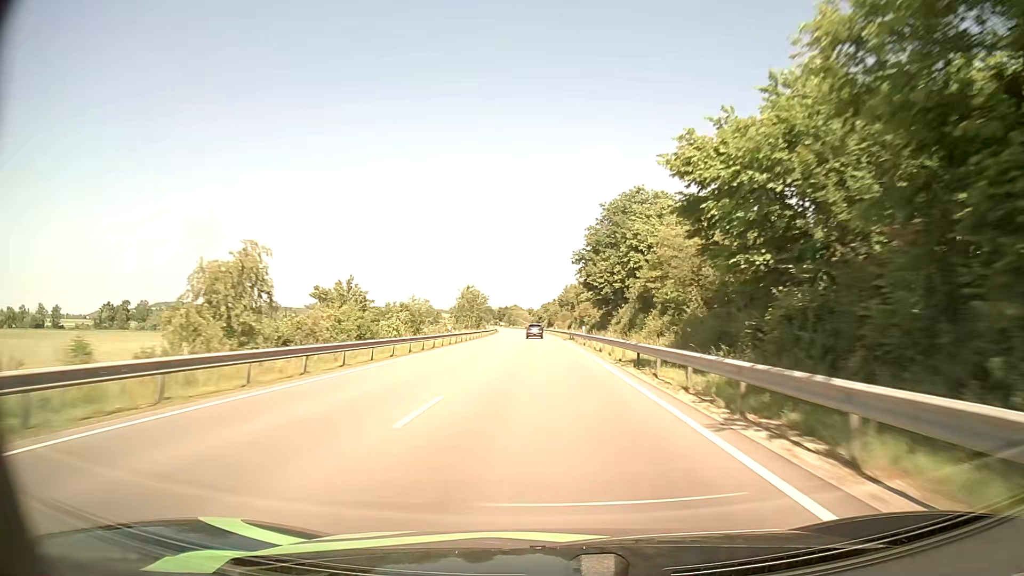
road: primary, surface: asphalt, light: Day
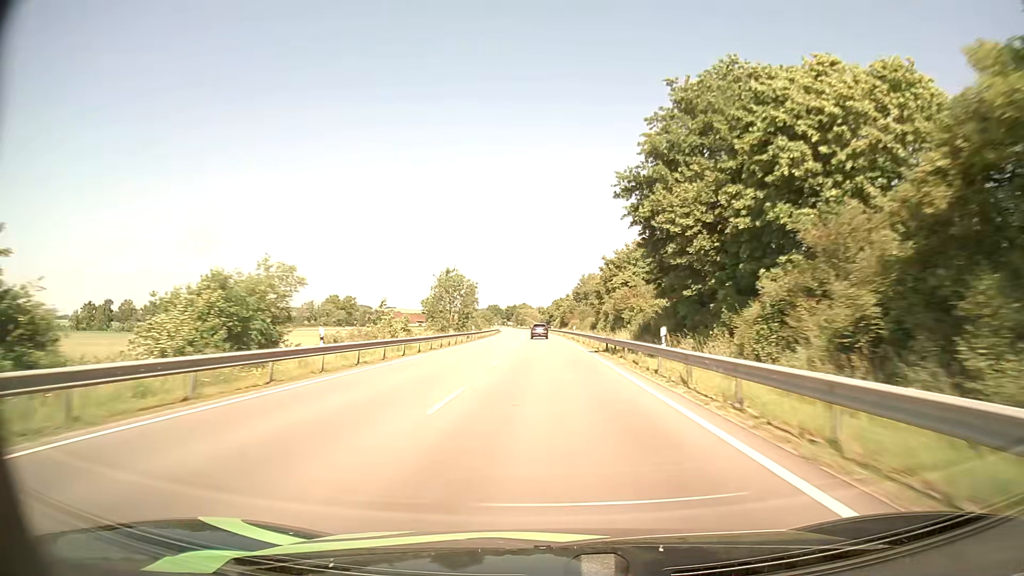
(-0.3, +31.4) m; -1°
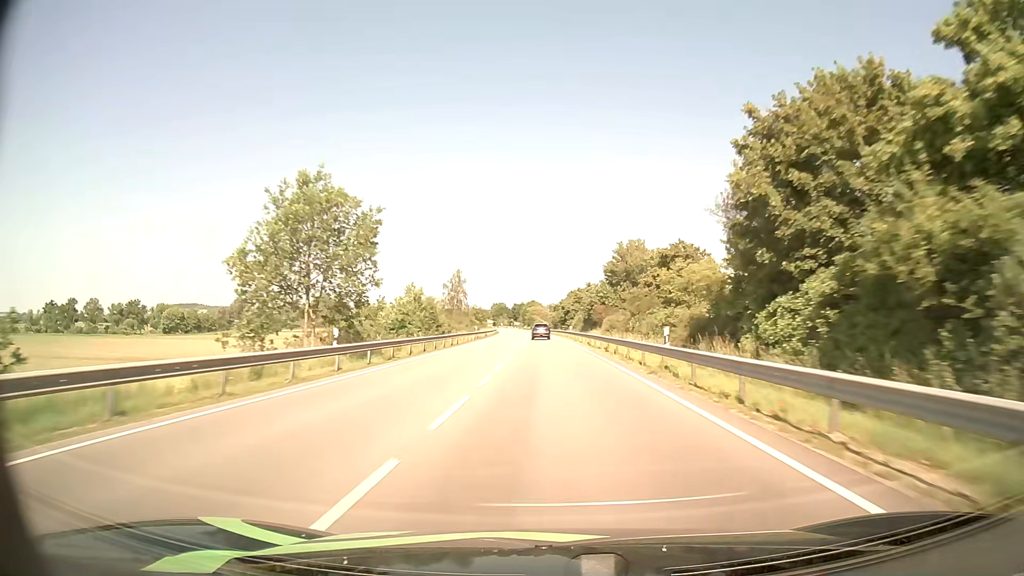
(-0.6, +47.6) m; -1°
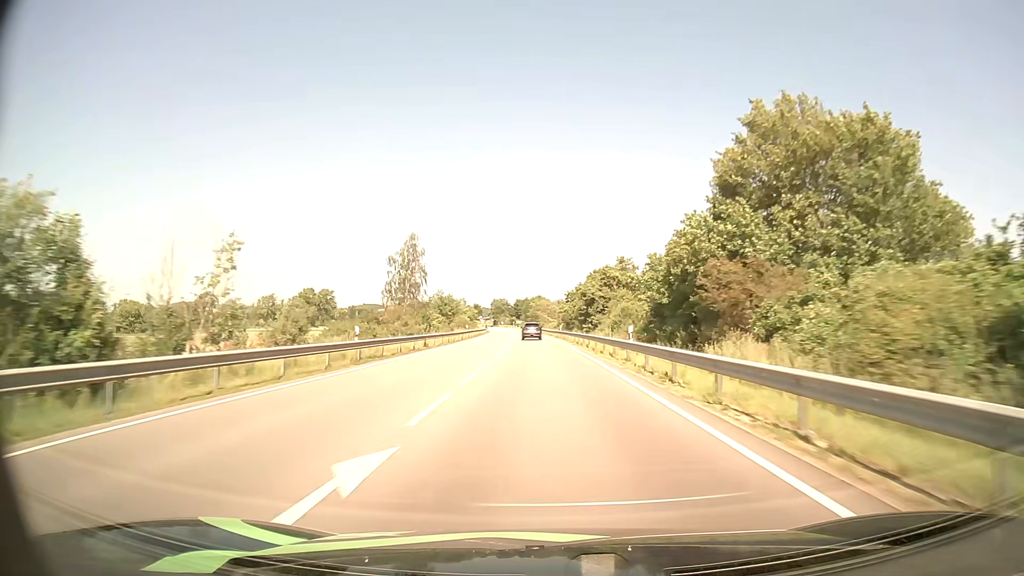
(-0.2, +47.9) m; -1°
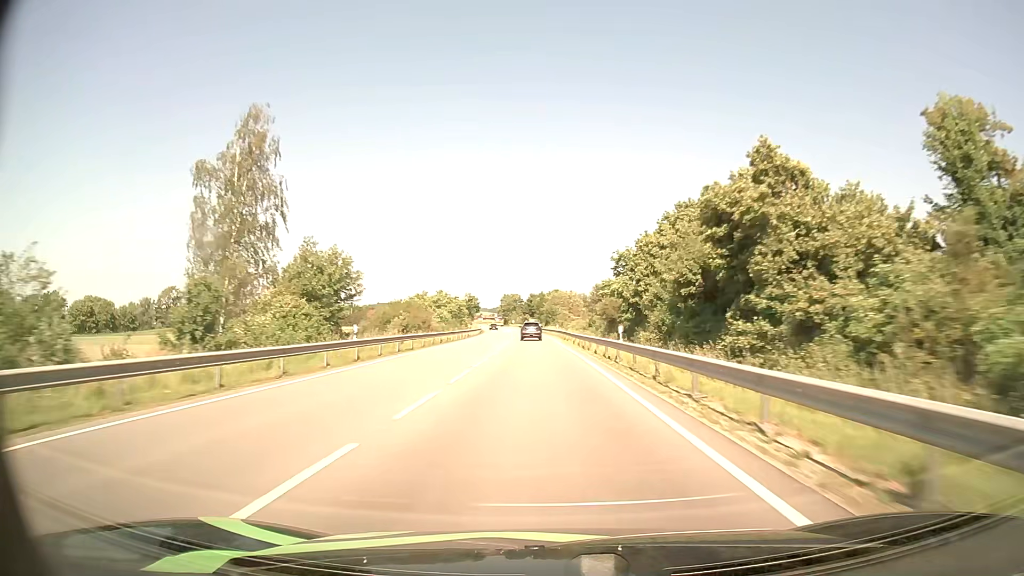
(-0.6, +47.7) m; -1°
(0, +10) (0, +20) (0, +30) (-1, +40) (-1, +50) (-1, +60) (-2, +70) (-2, +80) (-3, +90) (-3, +100) m
